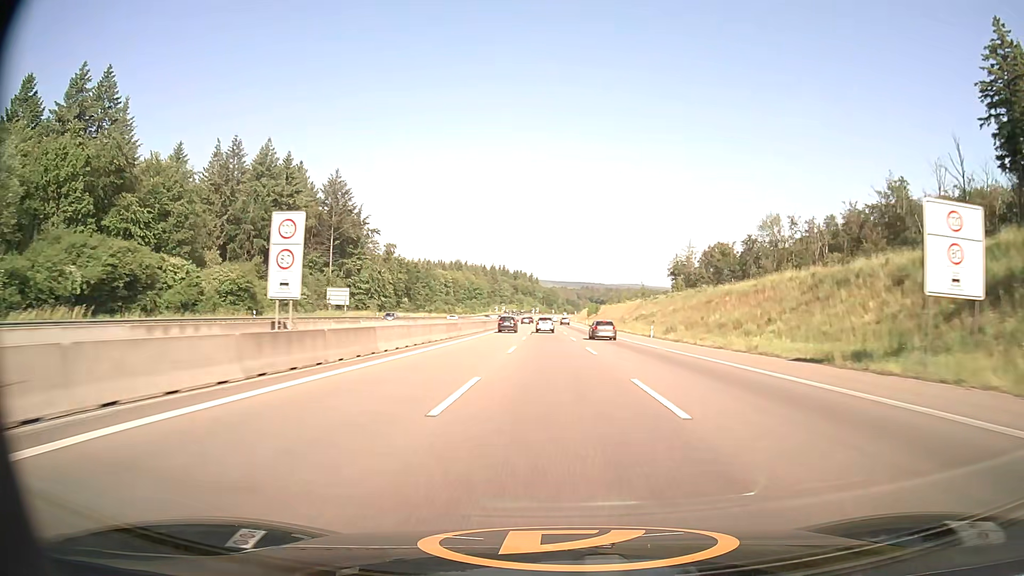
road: motorway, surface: asphalt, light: Day
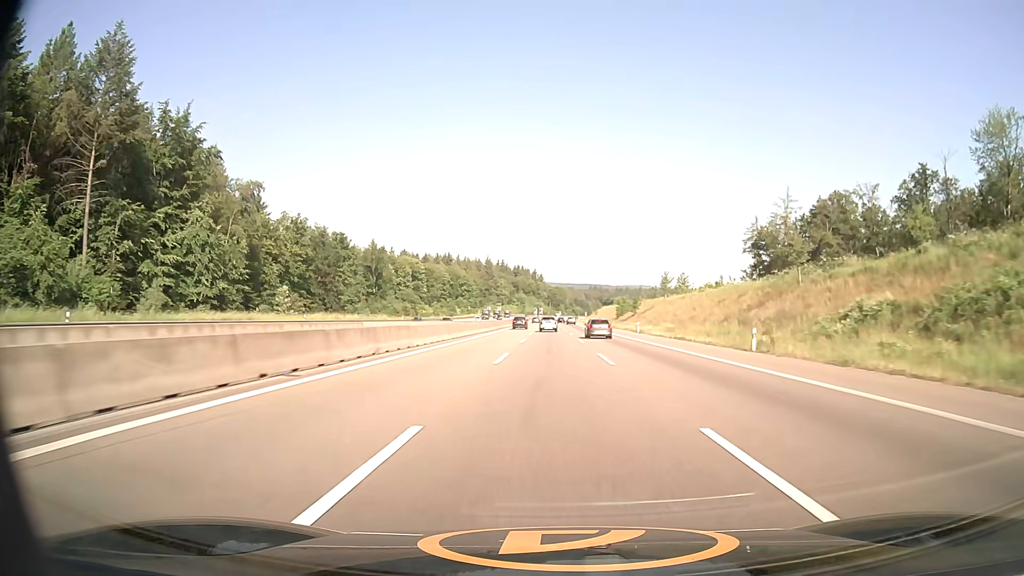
(-0.9, +78.5) m; -1°
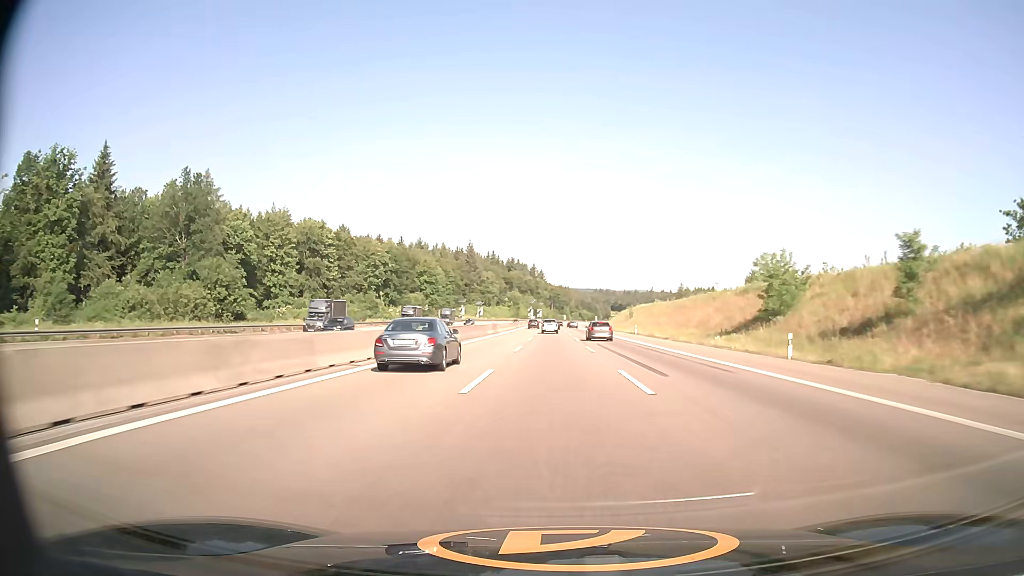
(-0.2, +97.0) m; 0°
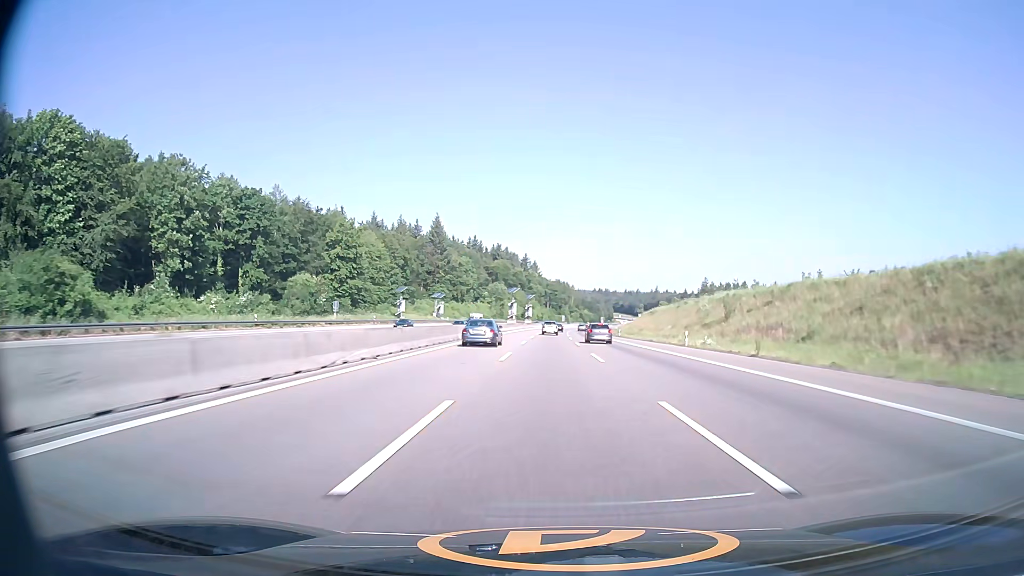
(0.0, +79.1) m; 0°
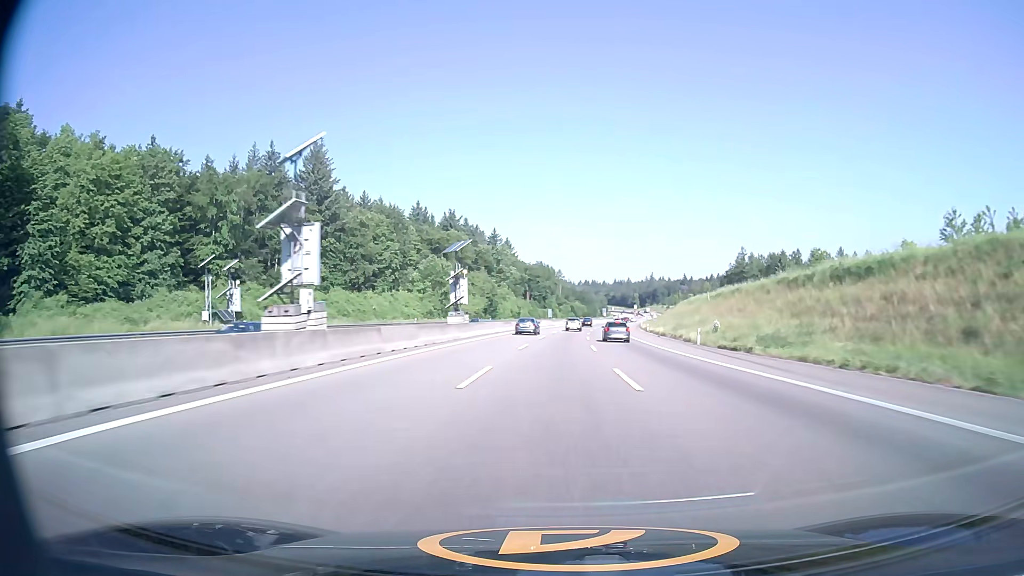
(+0.9, +99.5) m; +1°
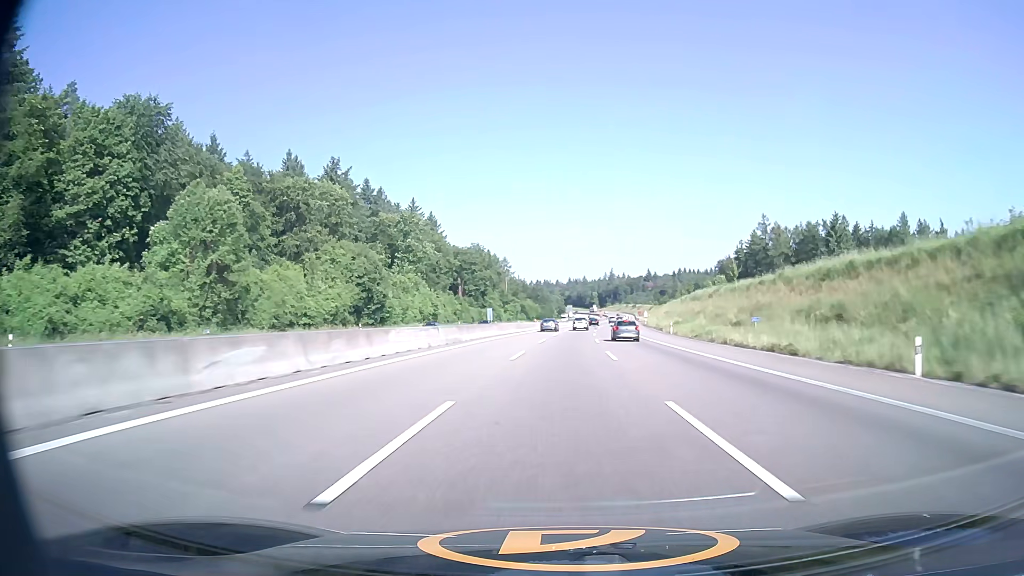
(+2.5, +79.8) m; +4°
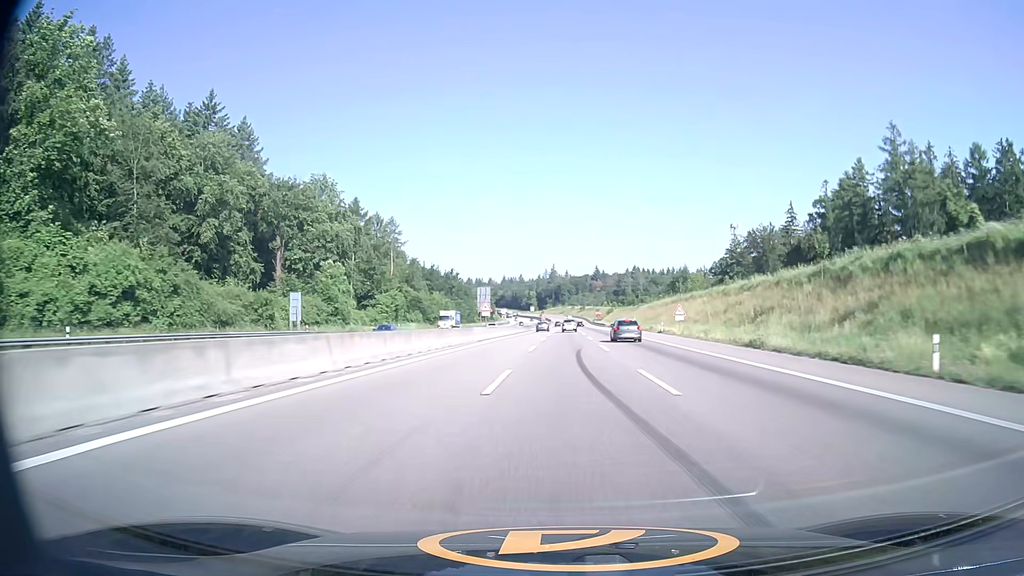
(+4.9, +100.3) m; +5°
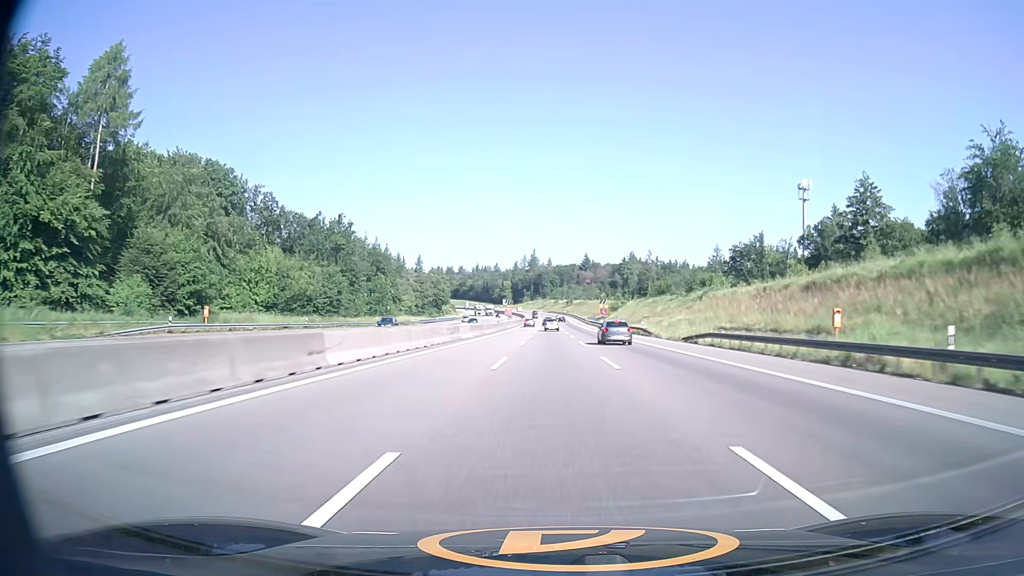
(+2.5, +100.8) m; +2°
(0, +10) (0, +20) (0, +30) (0, +40) (0, +50) (0, +60) (0, +70) (0, +80) (0, +90) (0, +100) m
